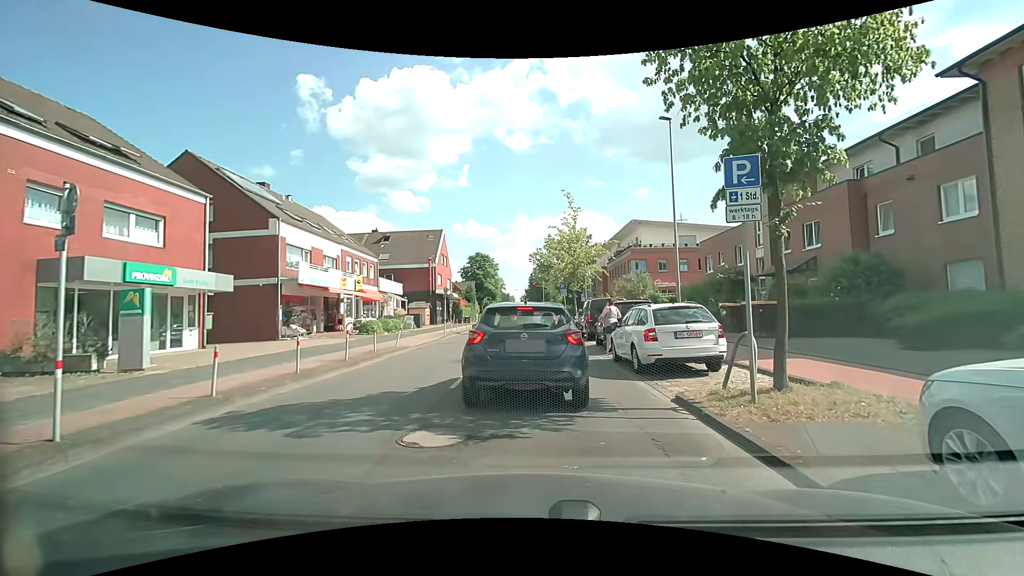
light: Day
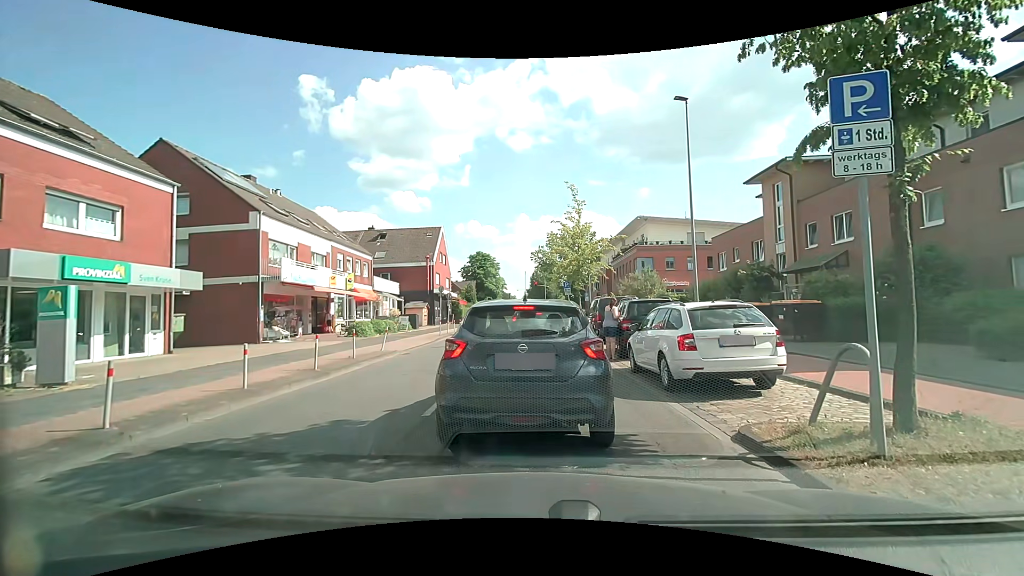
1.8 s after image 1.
(0.0, +2.1) m; +1°
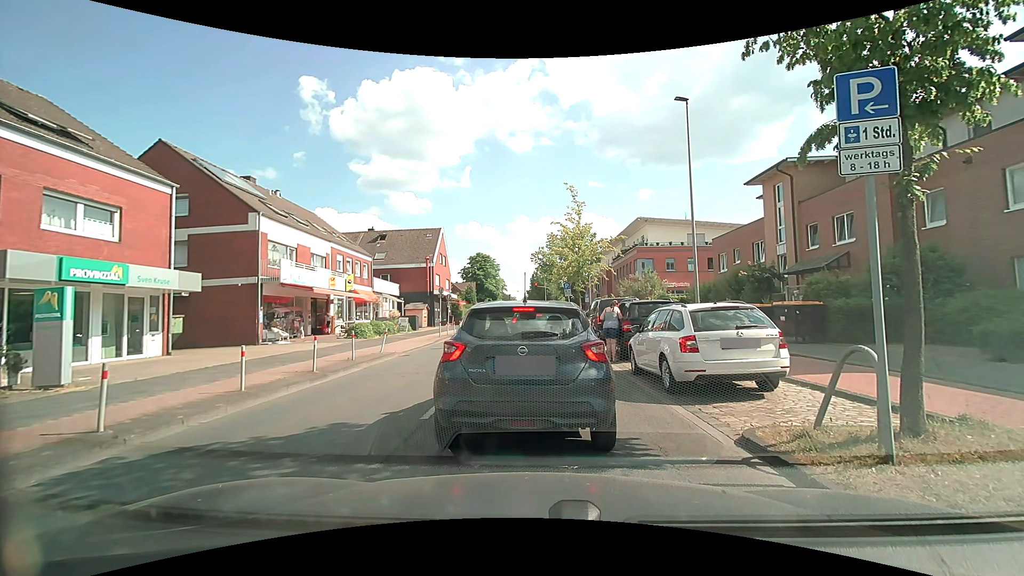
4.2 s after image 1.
(0.0, +0.2) m; 0°
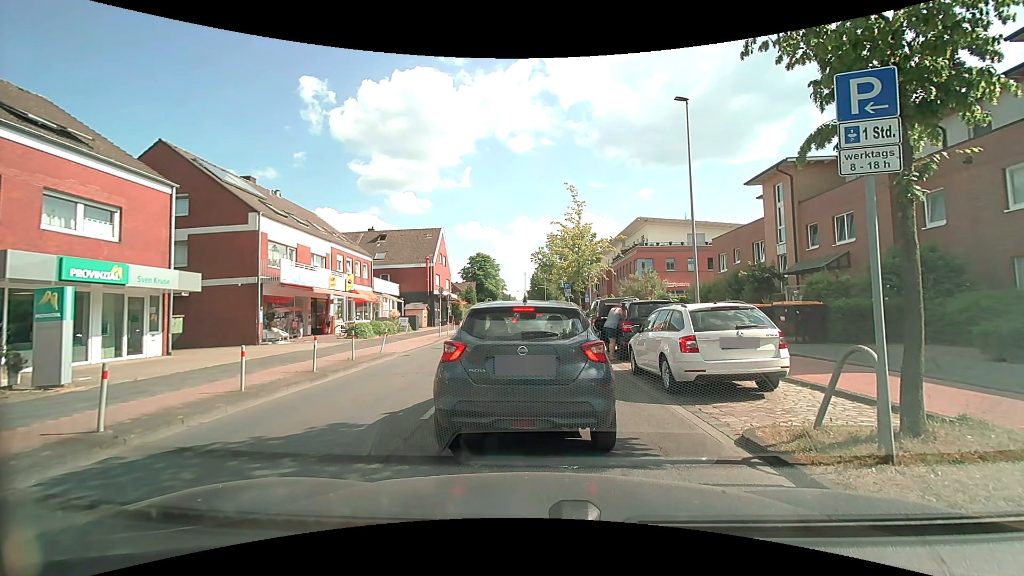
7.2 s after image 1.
(0.0, 0.0) m; 0°
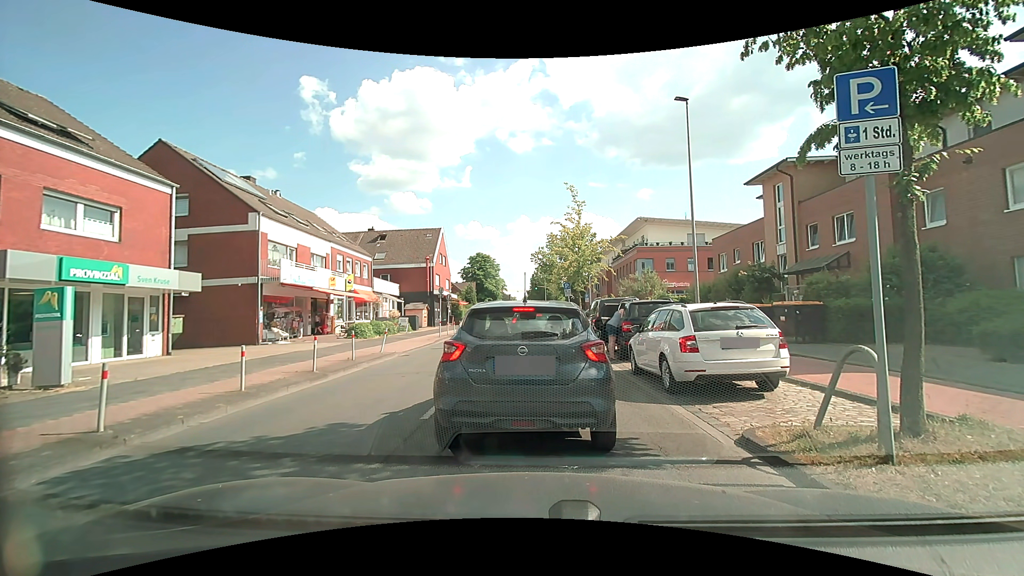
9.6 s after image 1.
(0.0, 0.0) m; 0°
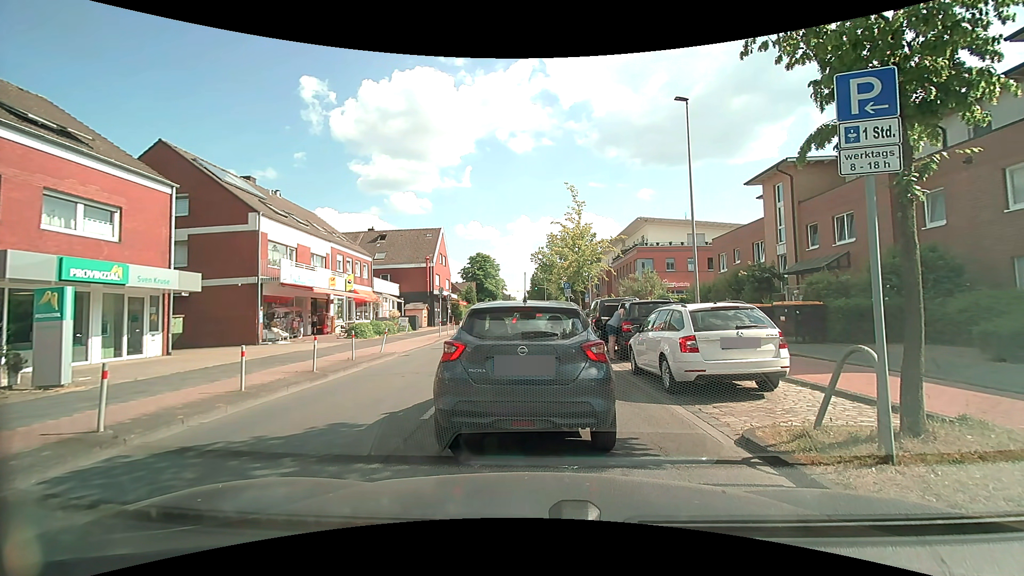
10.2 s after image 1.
(0.0, 0.0) m; 0°
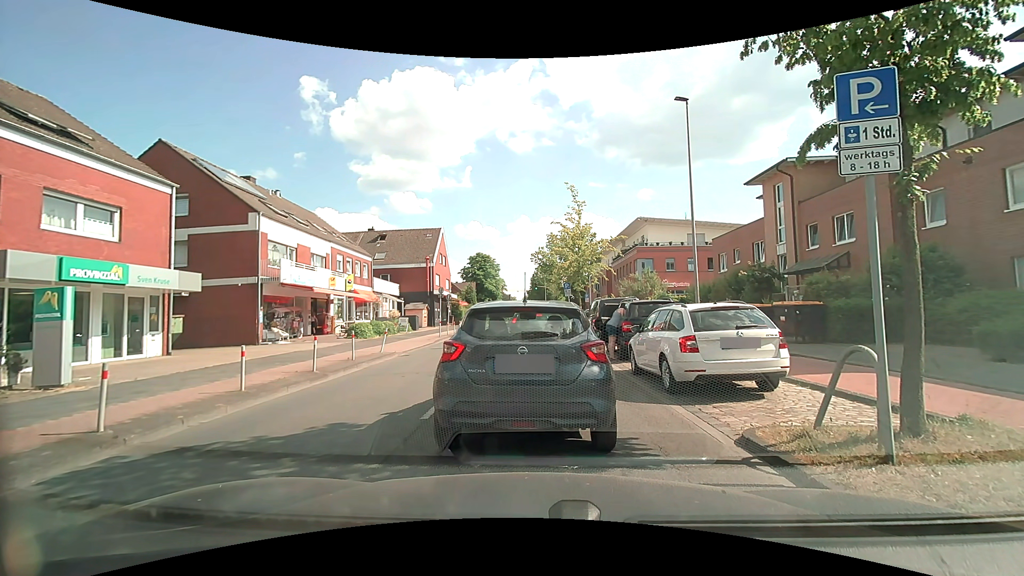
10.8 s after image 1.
(0.0, 0.0) m; 0°
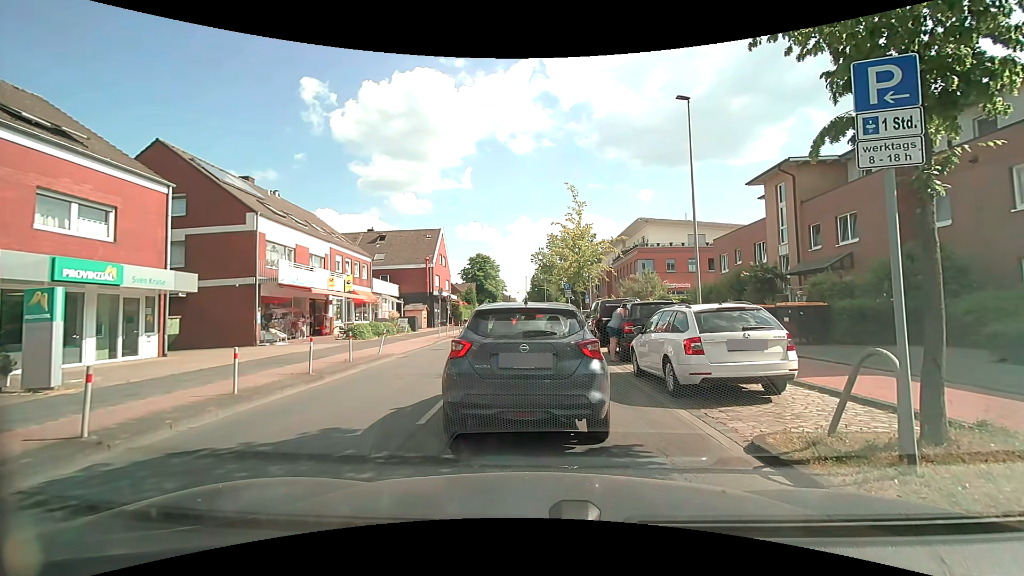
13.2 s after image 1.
(0.0, +0.2) m; 0°
(0, +10) (-1, +20) (-1, +30) (-1, +40) (-2, +50) (-2, +60) (-3, +70) (-3, +80) (-4, +90) (-4, +100) m
